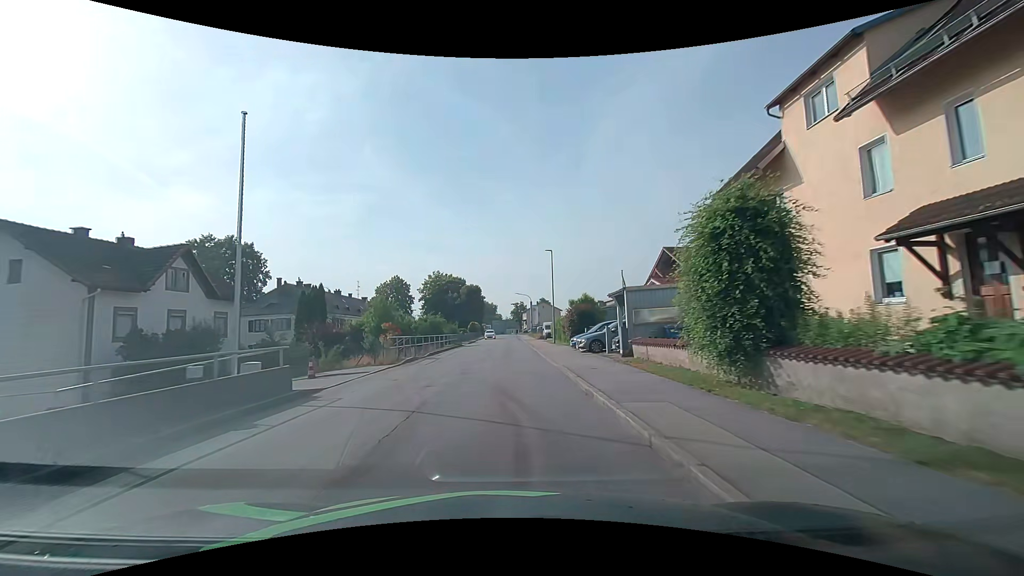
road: unclassified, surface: asphalt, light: Day
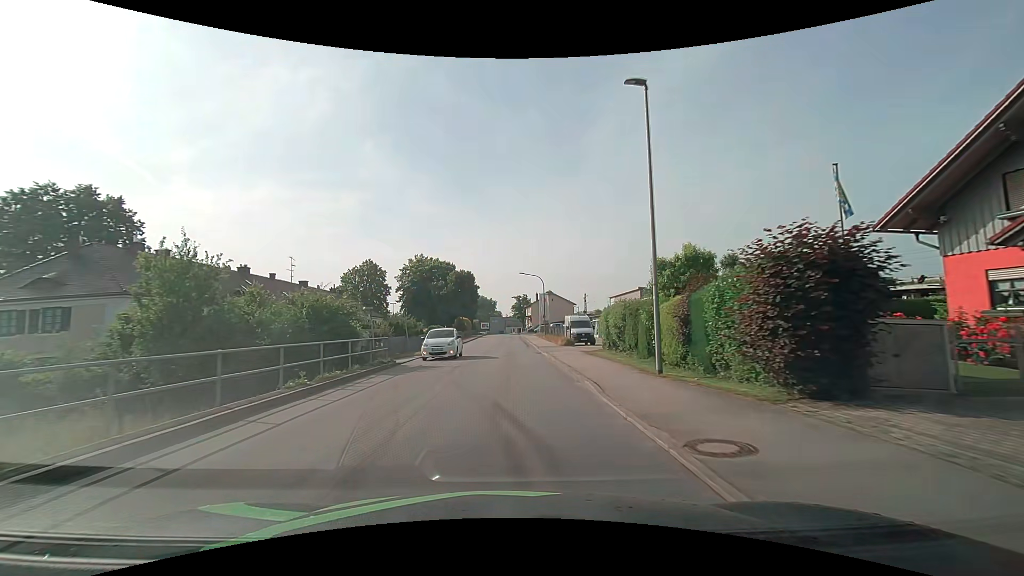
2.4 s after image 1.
(-0.1, +29.8) m; 0°
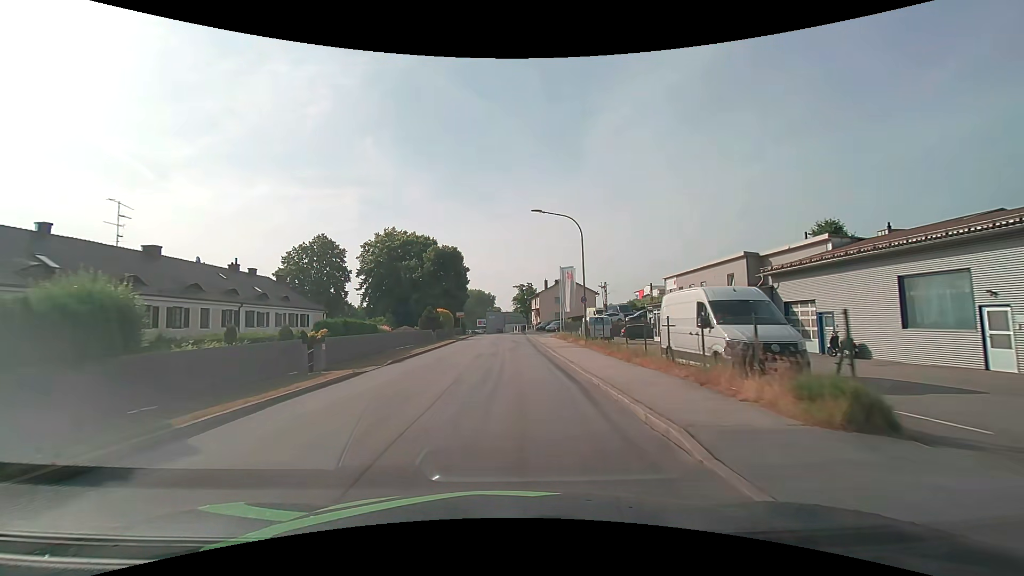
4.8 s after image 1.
(0.0, +29.7) m; 0°
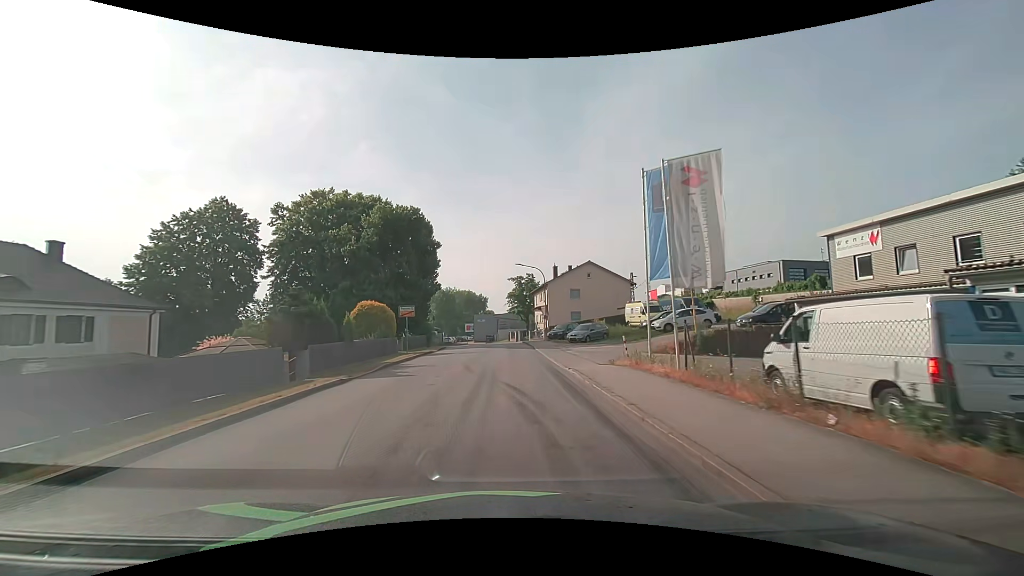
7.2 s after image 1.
(+0.1, +29.2) m; +1°
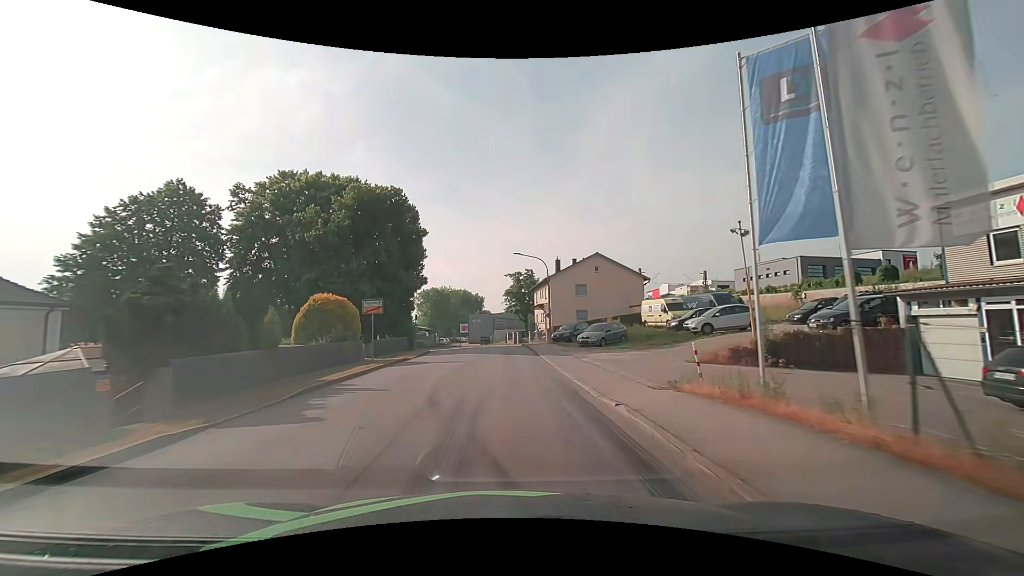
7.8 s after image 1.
(0.0, +7.1) m; 0°
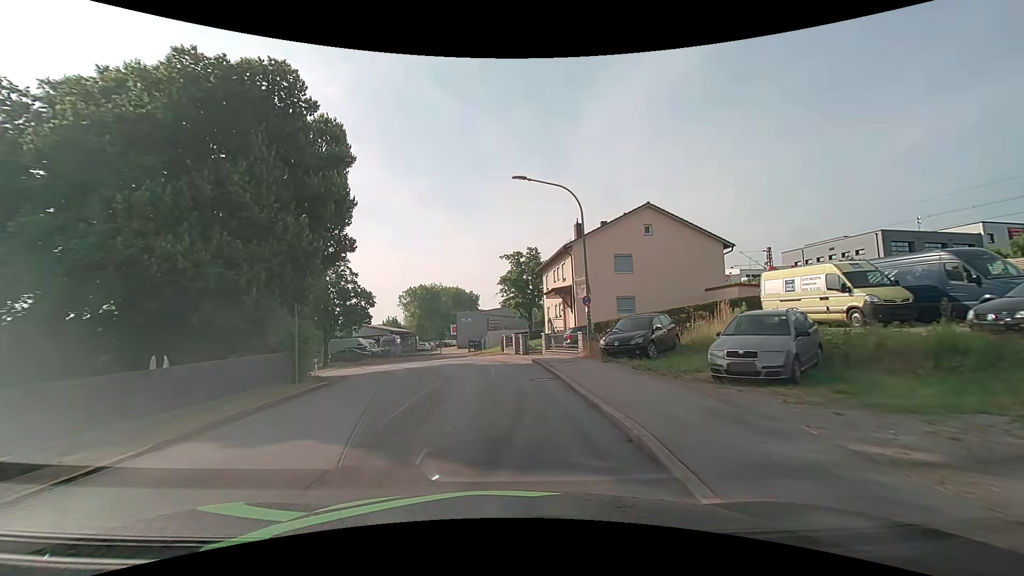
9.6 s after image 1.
(0.0, +20.5) m; 0°
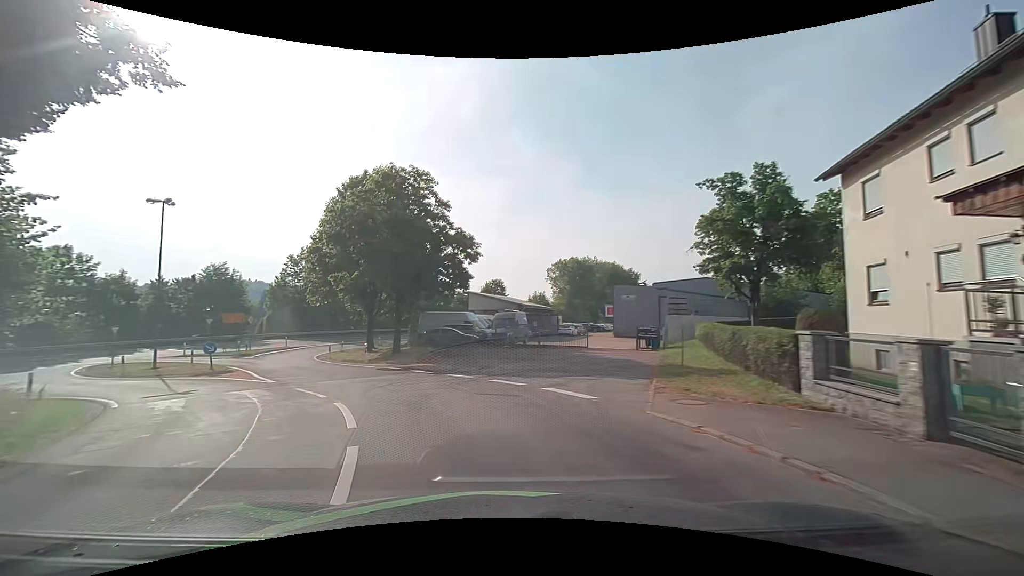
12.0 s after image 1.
(-2.0, +23.8) m; -18°
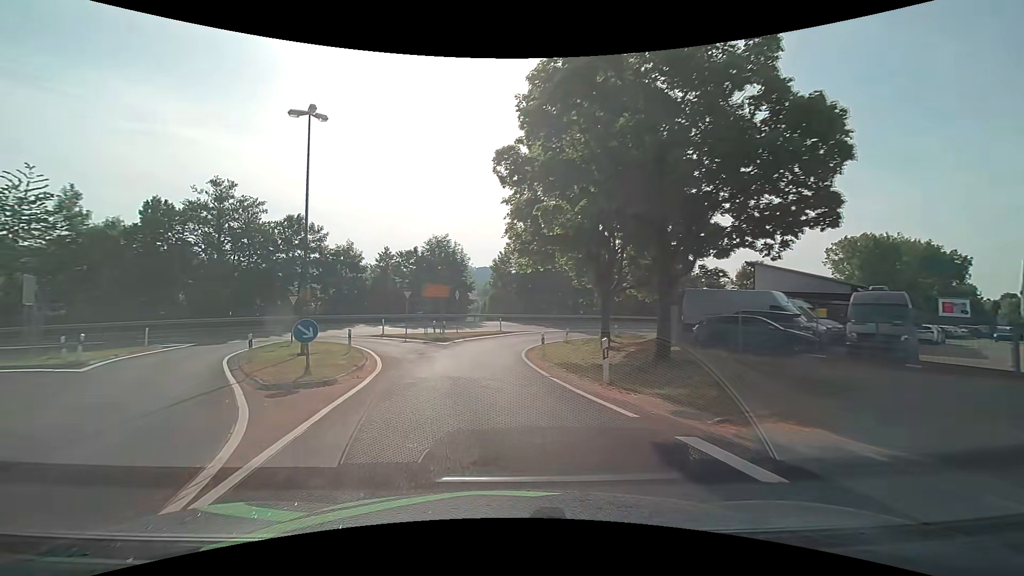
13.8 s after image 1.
(-3.5, +15.7) m; -25°
(-1, +10) (-1, +20) (-1, +30) (+3, +39) (+8, +47) (+16, +54) (+24, +60) (+32, +65) (+41, +71) (+49, +76) m
